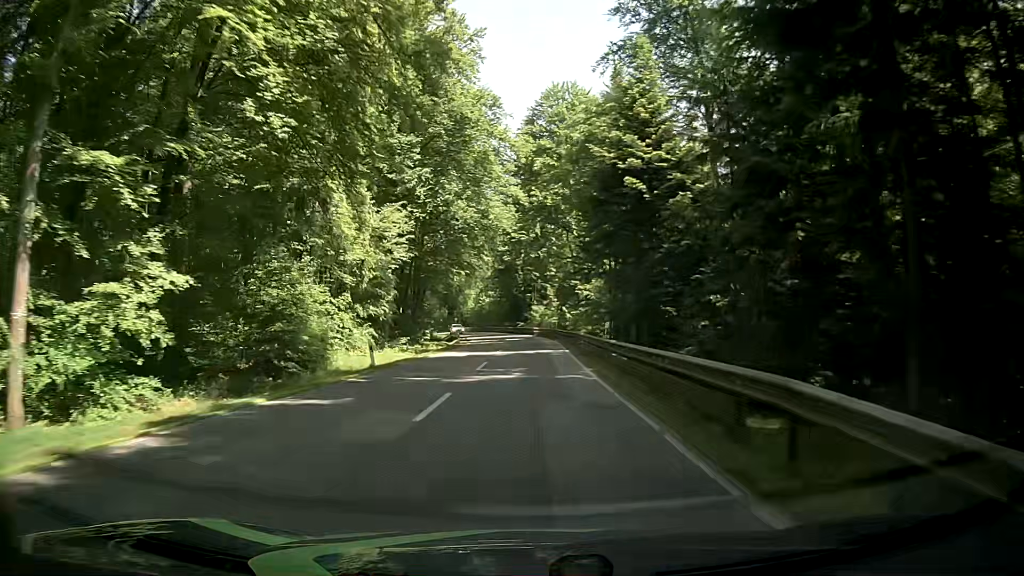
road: secondary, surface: asphalt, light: Day
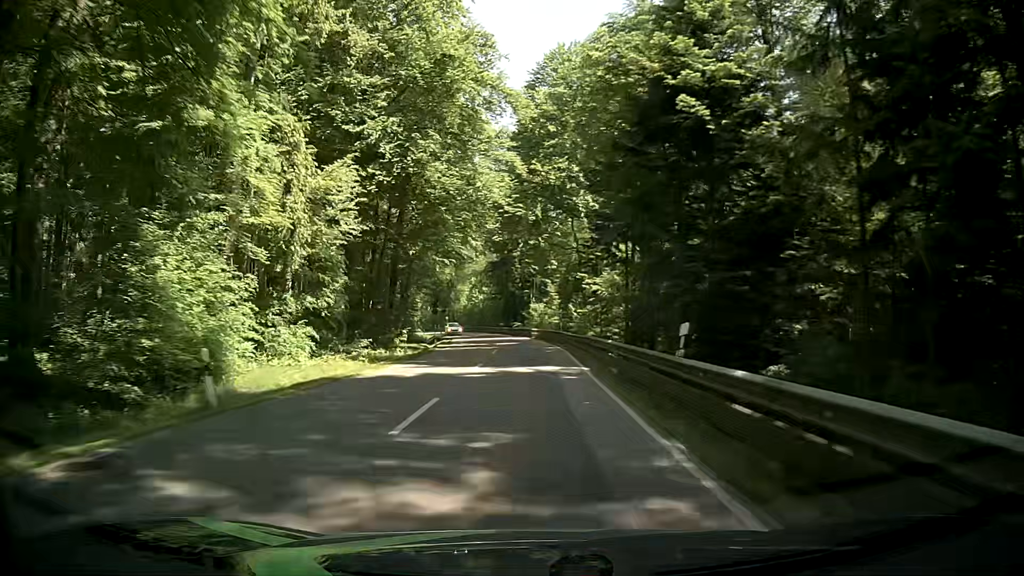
(+0.1, +12.0) m; +1°
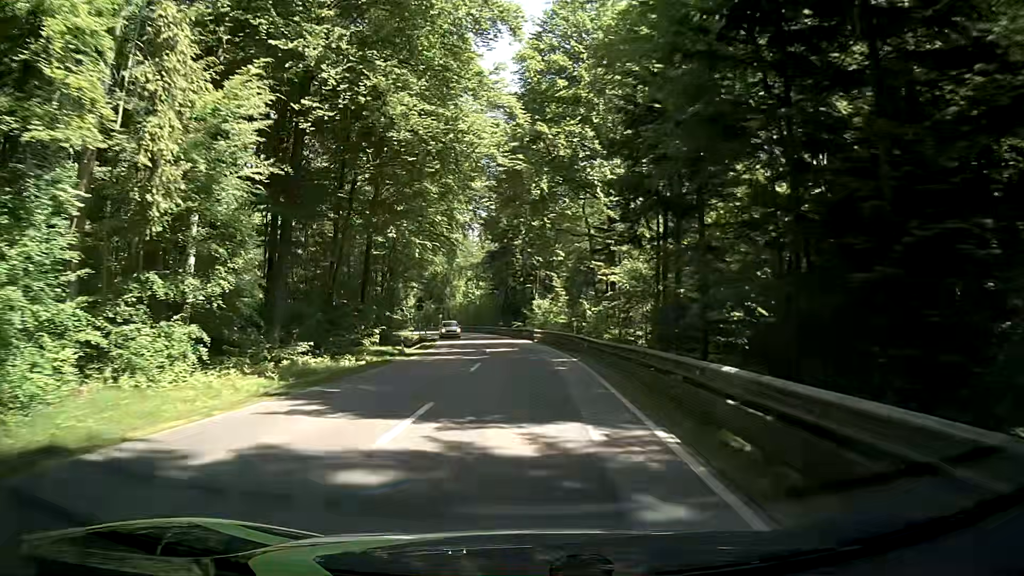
(0.0, +11.7) m; -1°
(0, +10) (0, +20) (0, +30) (-1, +40) (-1, +50) (-3, +60) (-4, +70) (-6, +80) (-9, +89) (-12, +99) m
